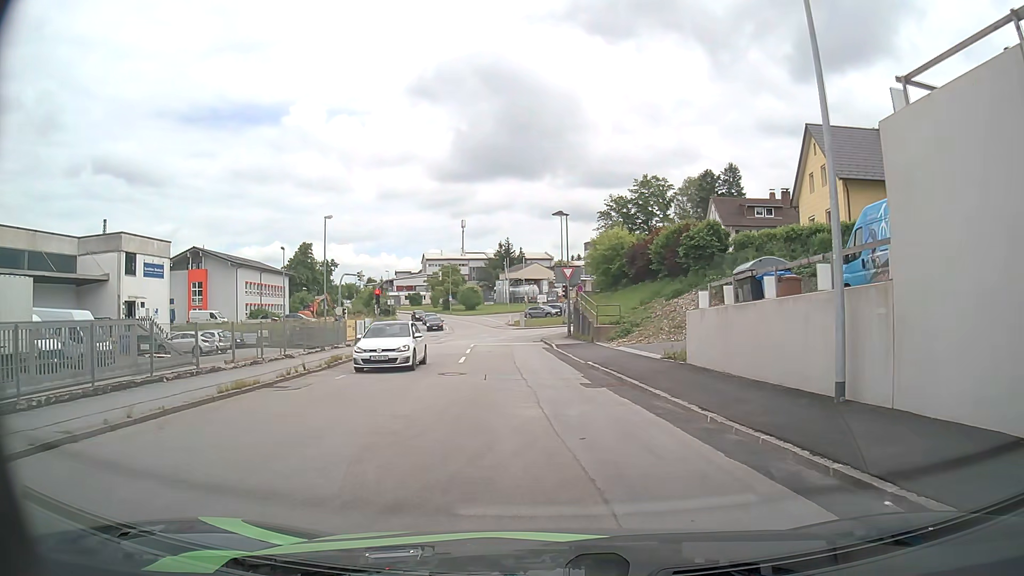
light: Day
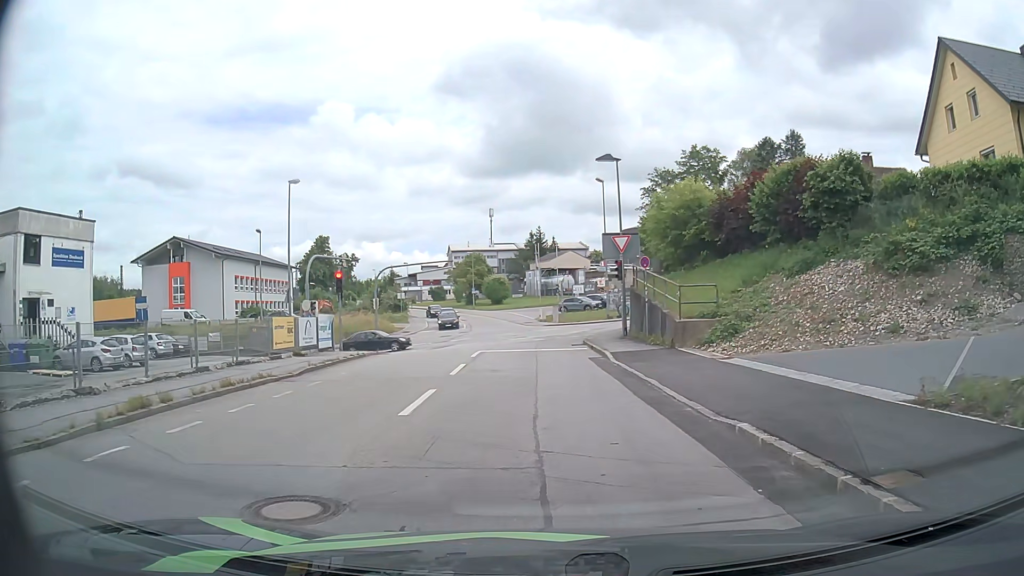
(-0.4, +13.4) m; -3°
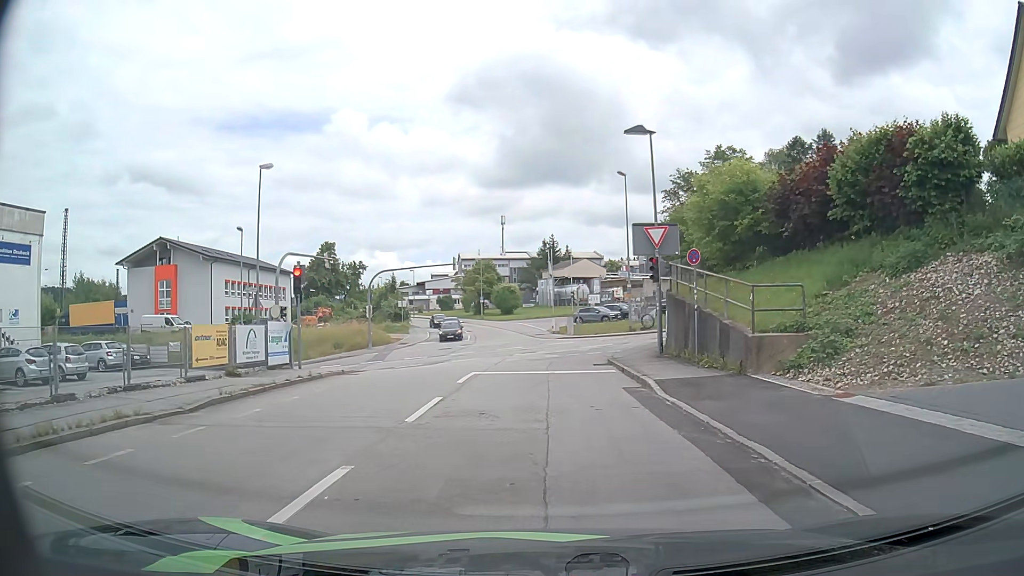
(0.0, +6.0) m; -1°
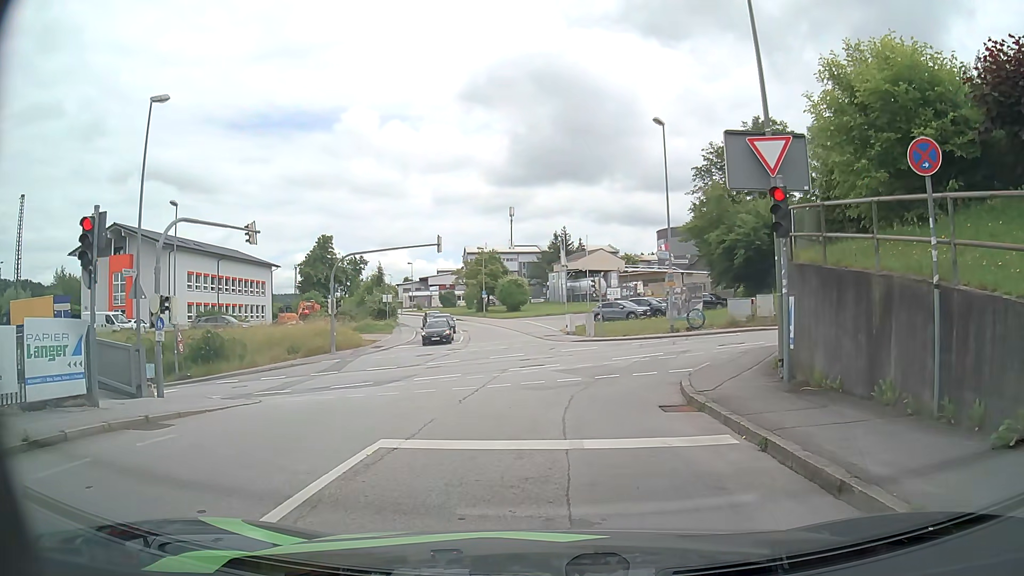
(0.0, +11.0) m; 0°
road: residential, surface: asphalt
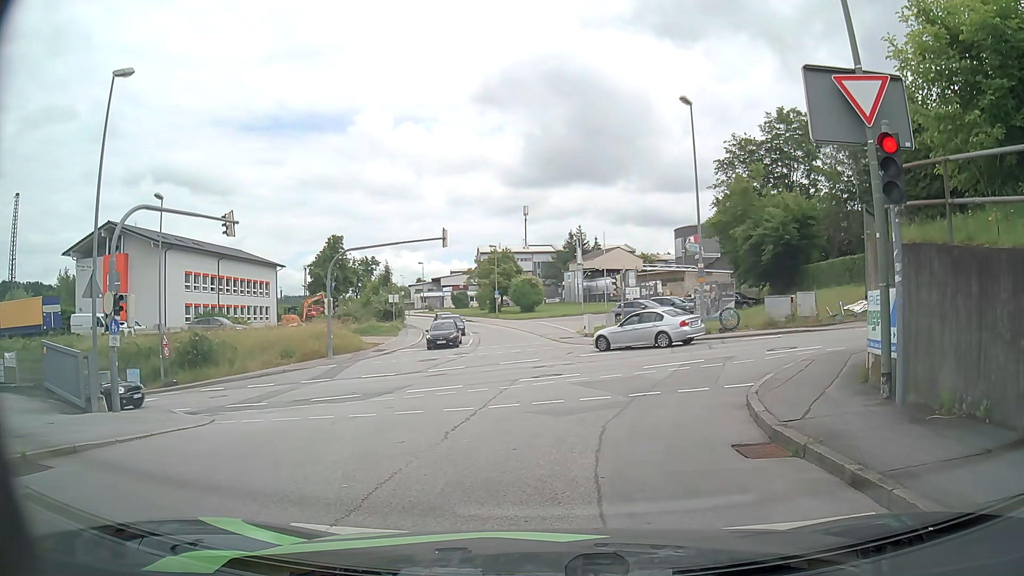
(-0.1, +3.2) m; -3°
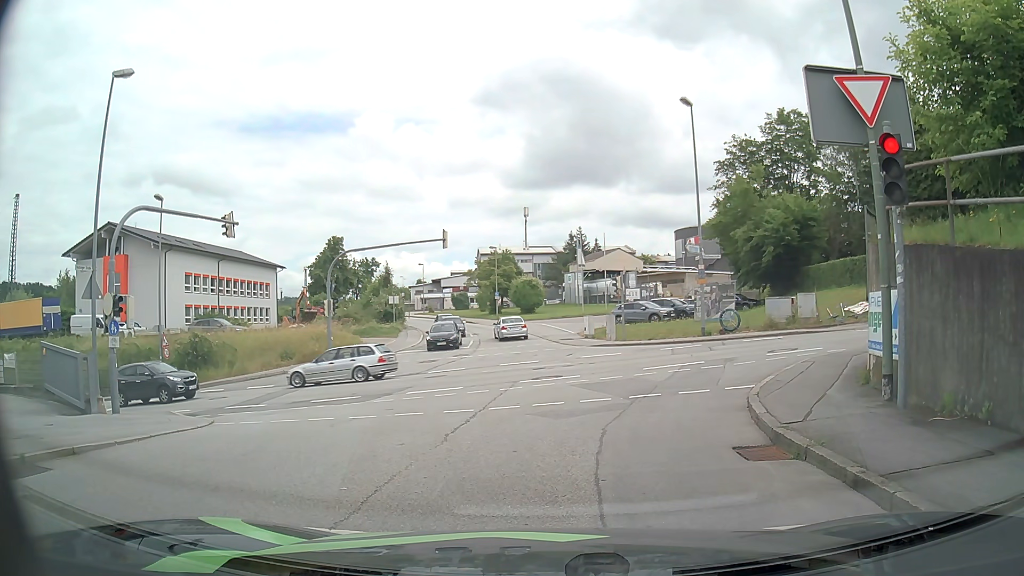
(0.0, +0.1) m; 0°
